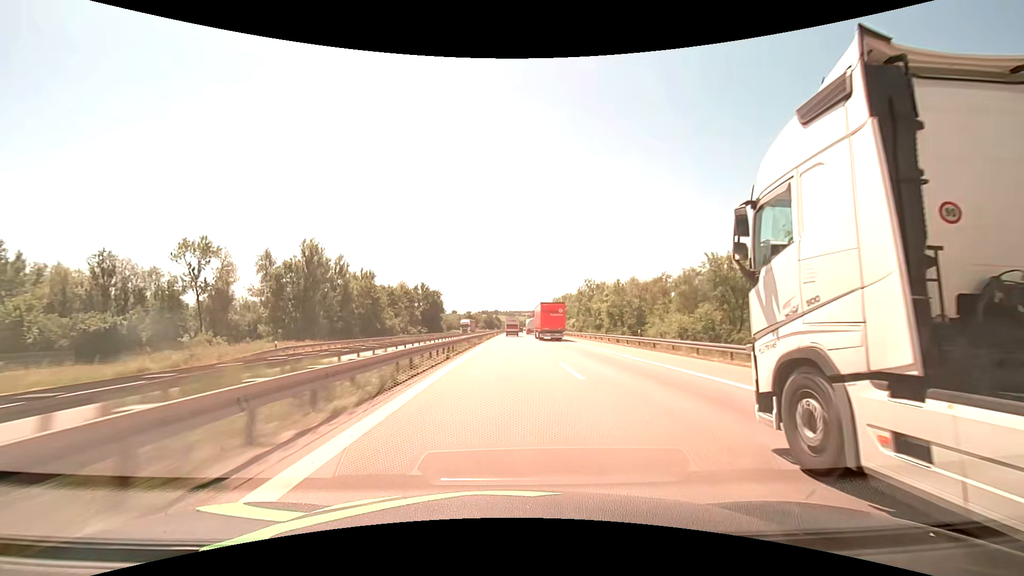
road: motorway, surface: asphalt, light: Day
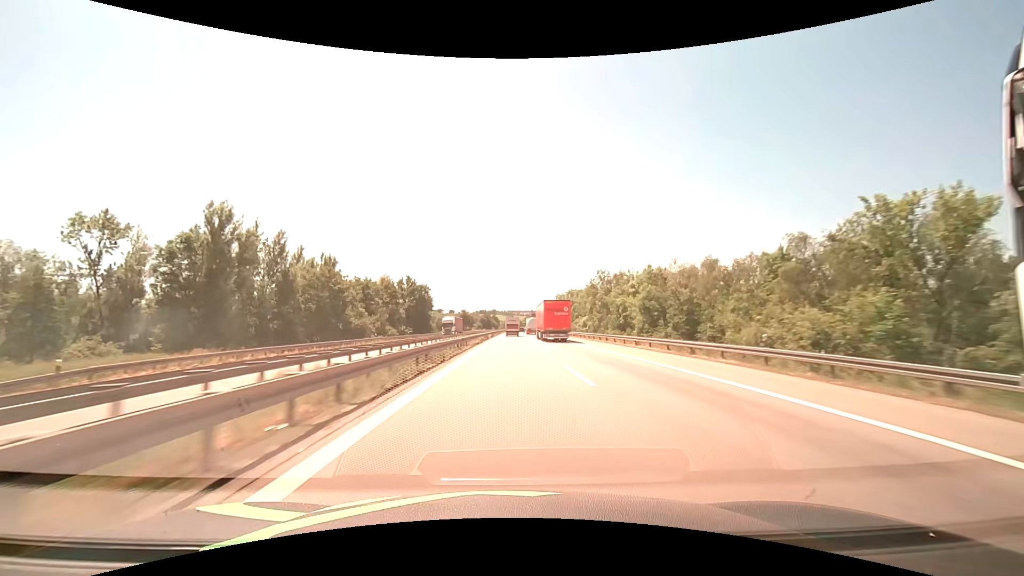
(+0.1, +19.0) m; 0°
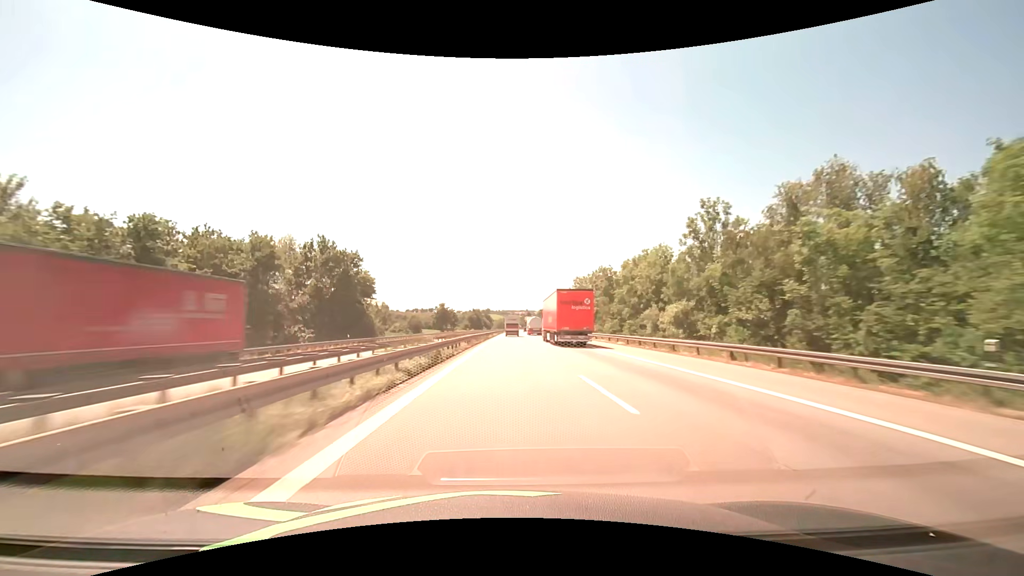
(+0.4, +57.1) m; +1°
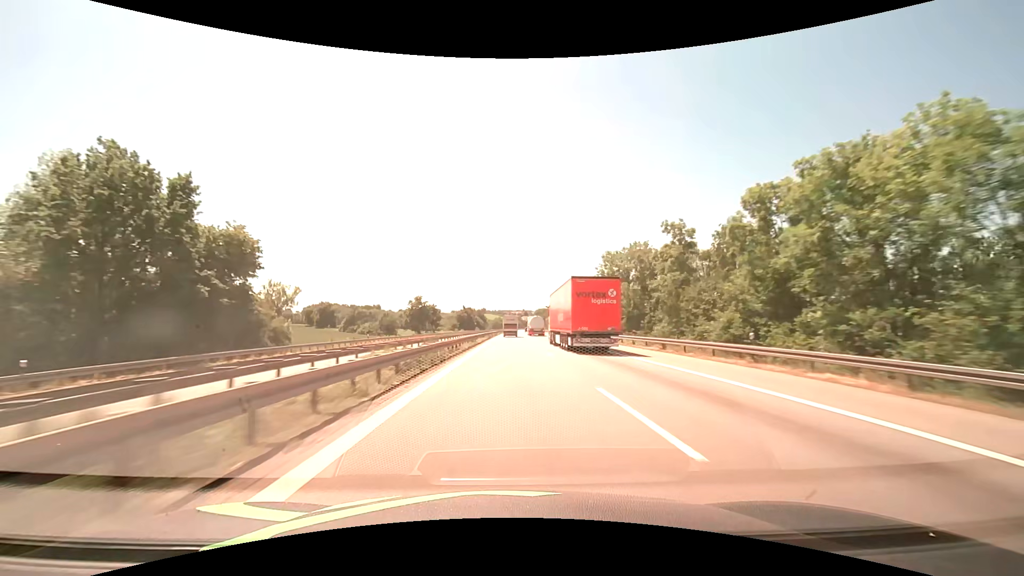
(+0.2, +38.1) m; 0°
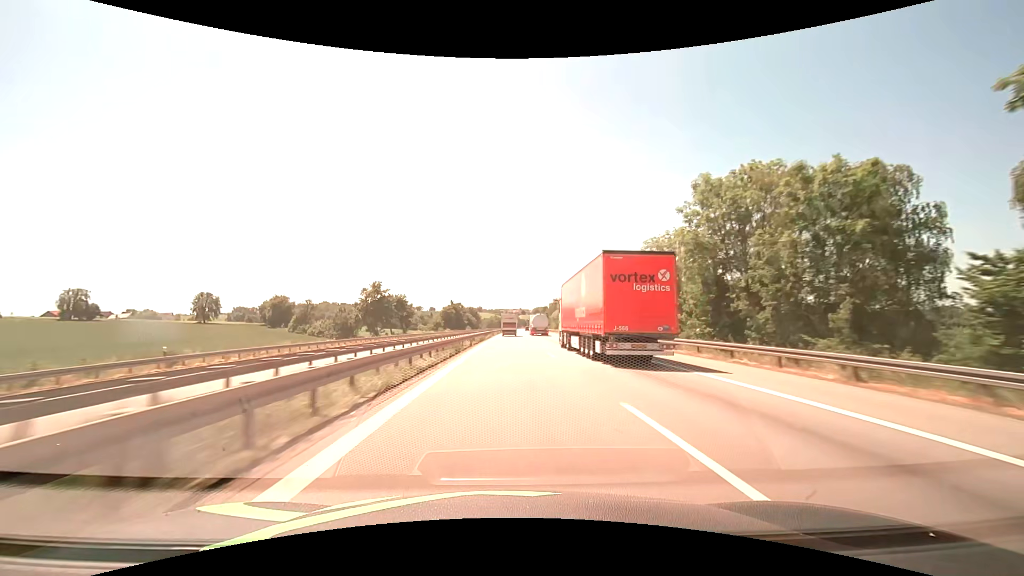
(+0.1, +38.1) m; 0°
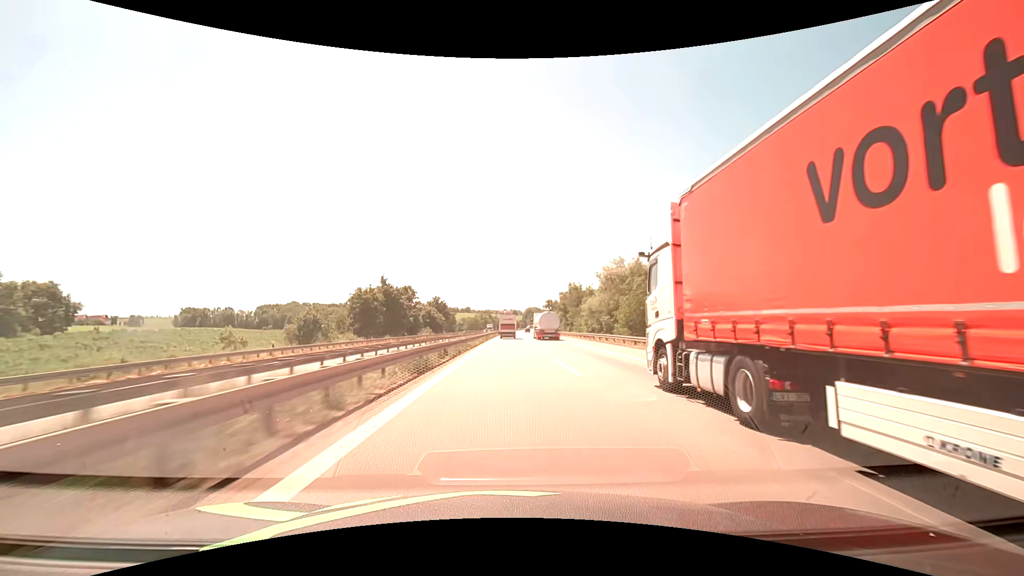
(+0.9, +95.1) m; +1°
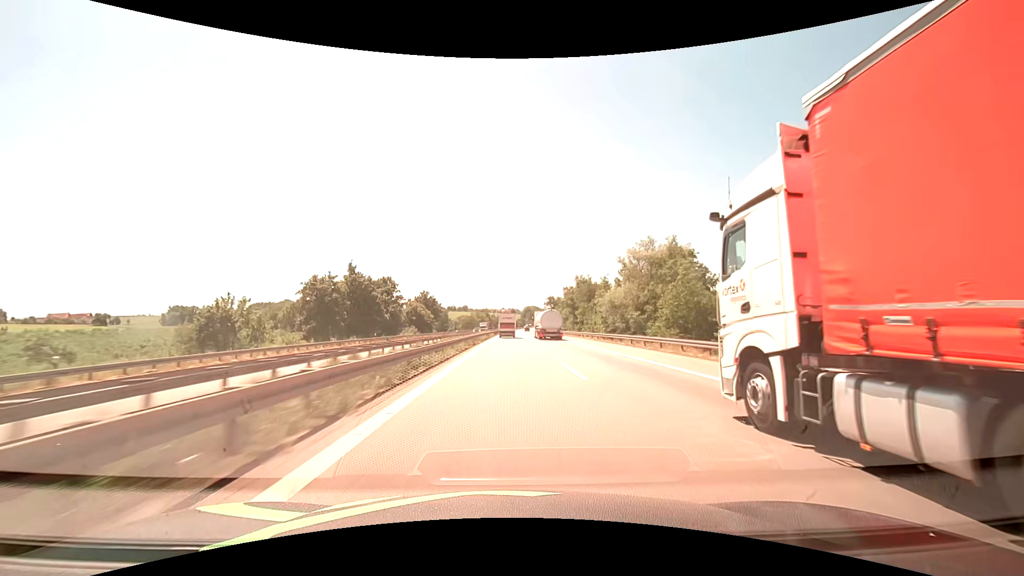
(0.0, +18.9) m; 0°
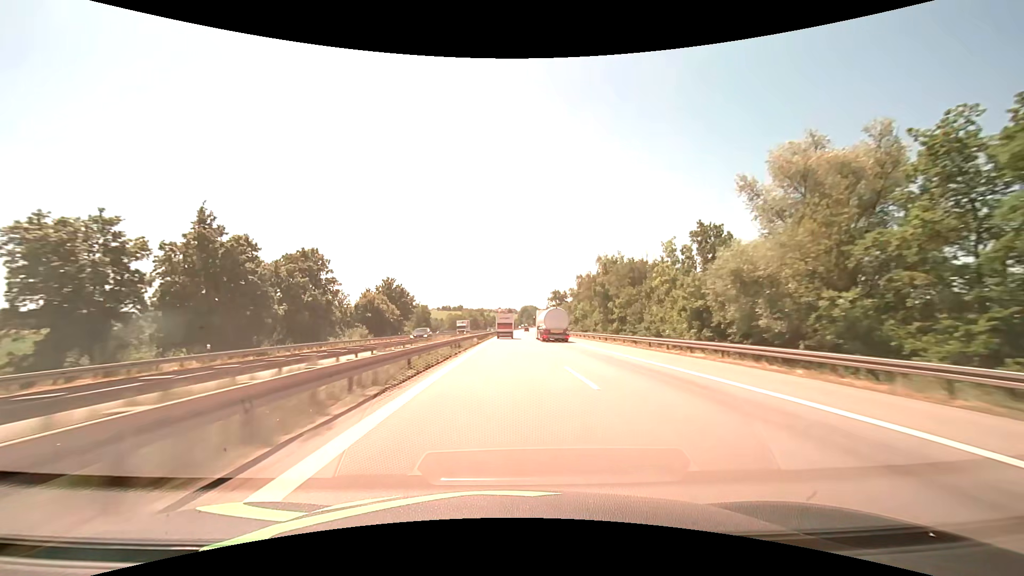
(+0.1, +37.6) m; 0°
(0, +10) (0, +20) (0, +30) (0, +40) (0, +50) (0, +60) (0, +70) (0, +80) (+1, +90) (+1, +100) m
